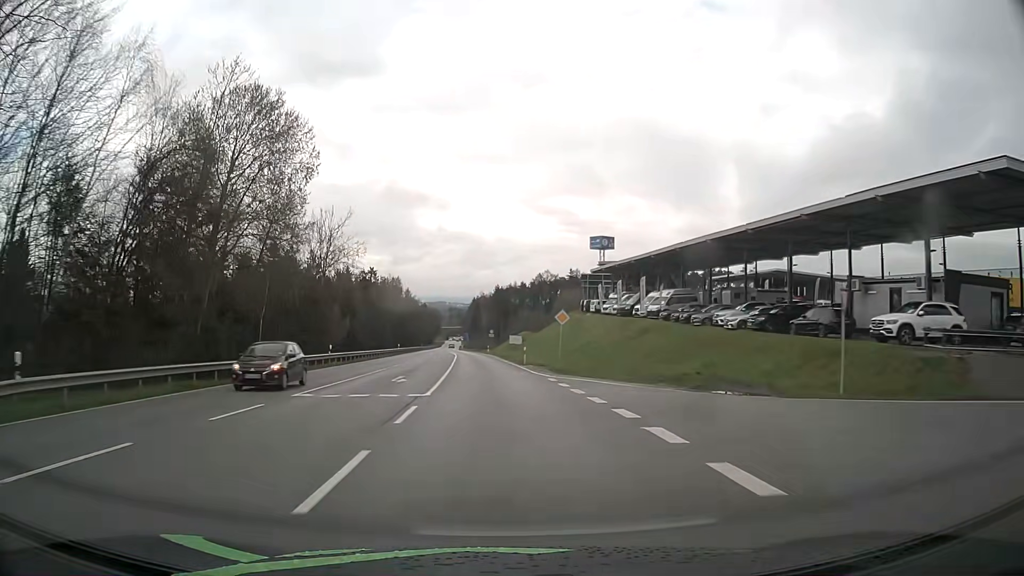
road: secondary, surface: asphalt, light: Day
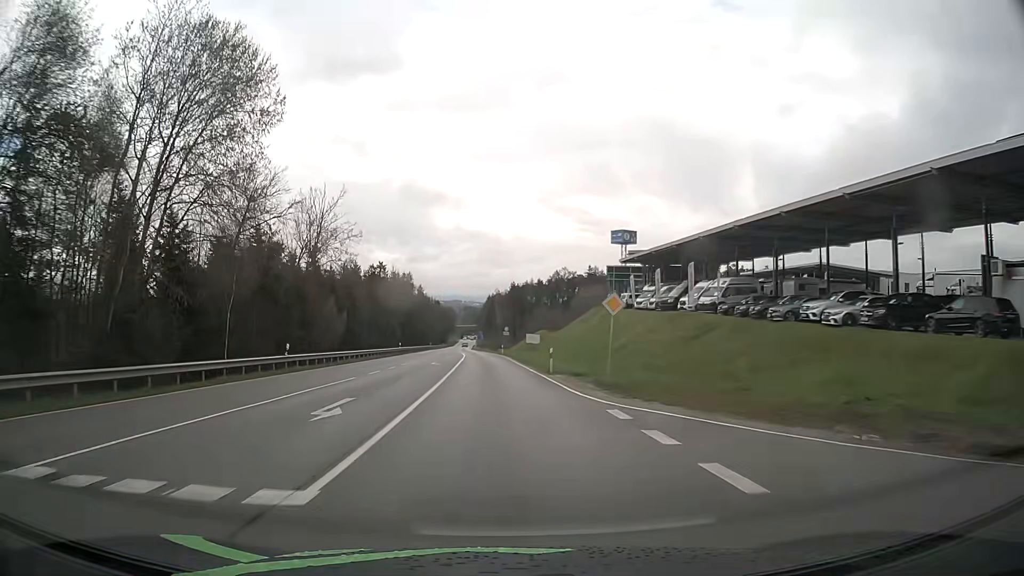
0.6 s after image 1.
(-0.1, +11.8) m; -1°
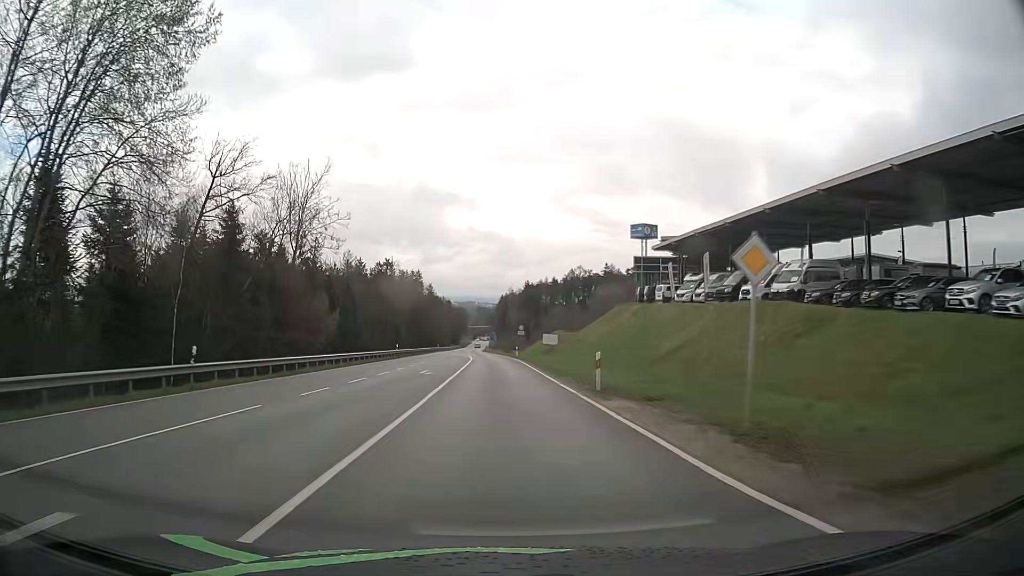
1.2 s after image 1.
(-0.1, +11.7) m; -1°
